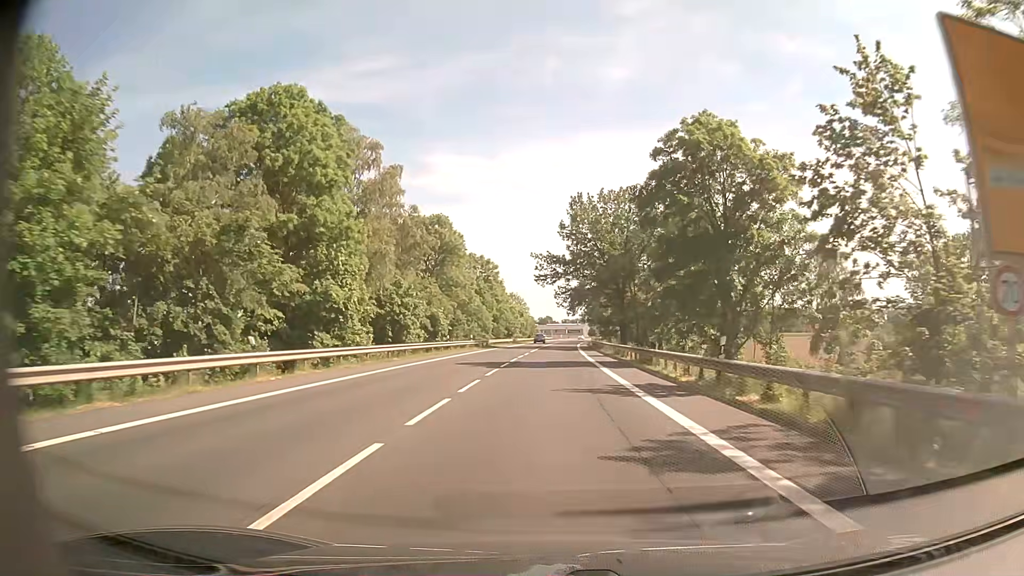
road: primary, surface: asphalt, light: Day
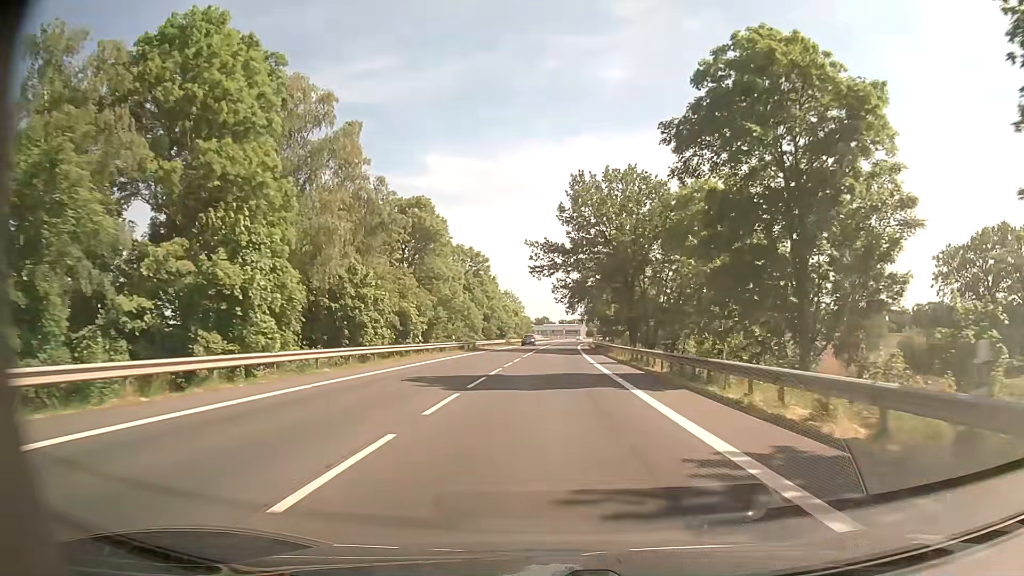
(0.0, +10.8) m; 0°
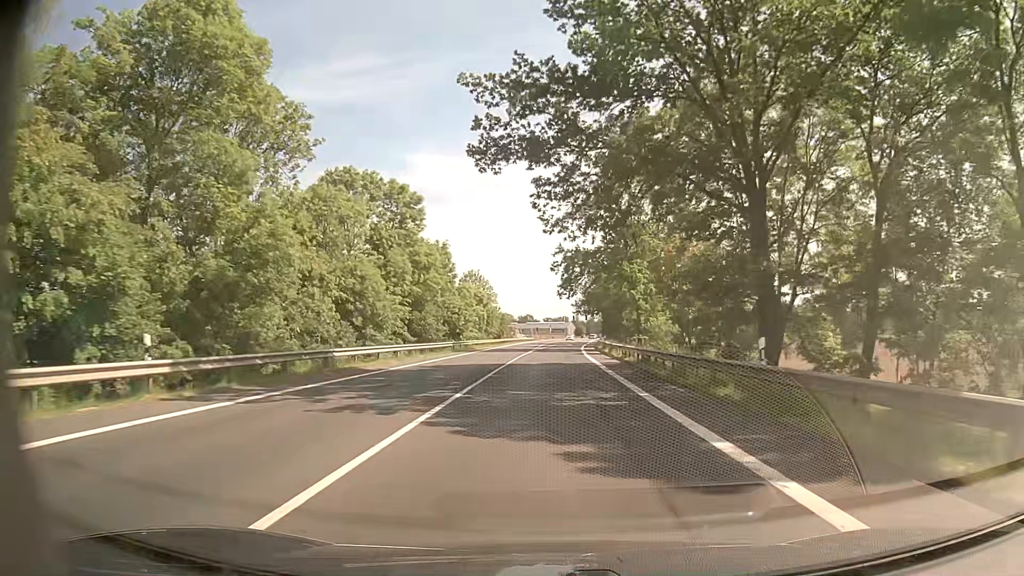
(+0.7, +43.1) m; +2°
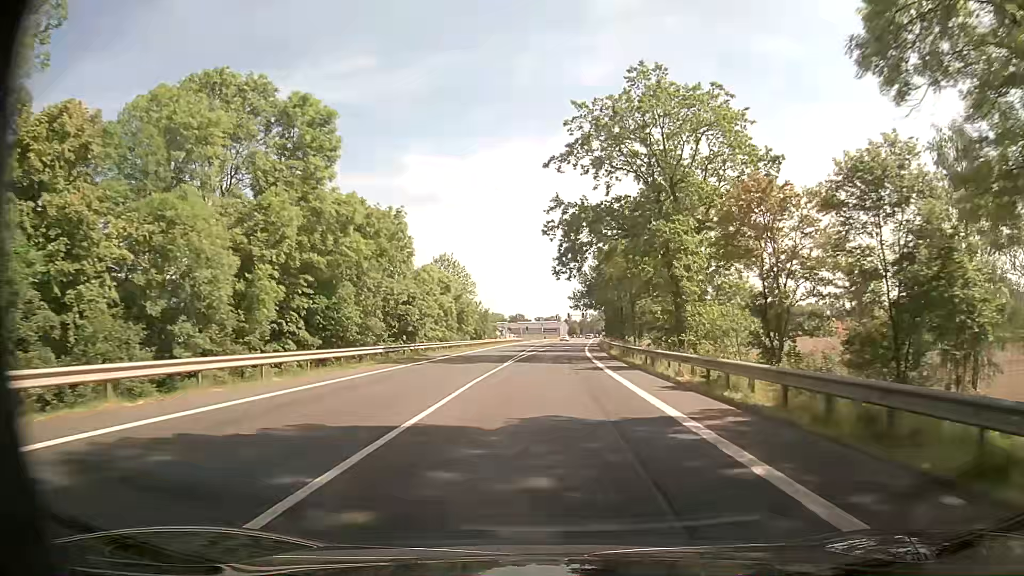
(+0.1, +21.6) m; +1°
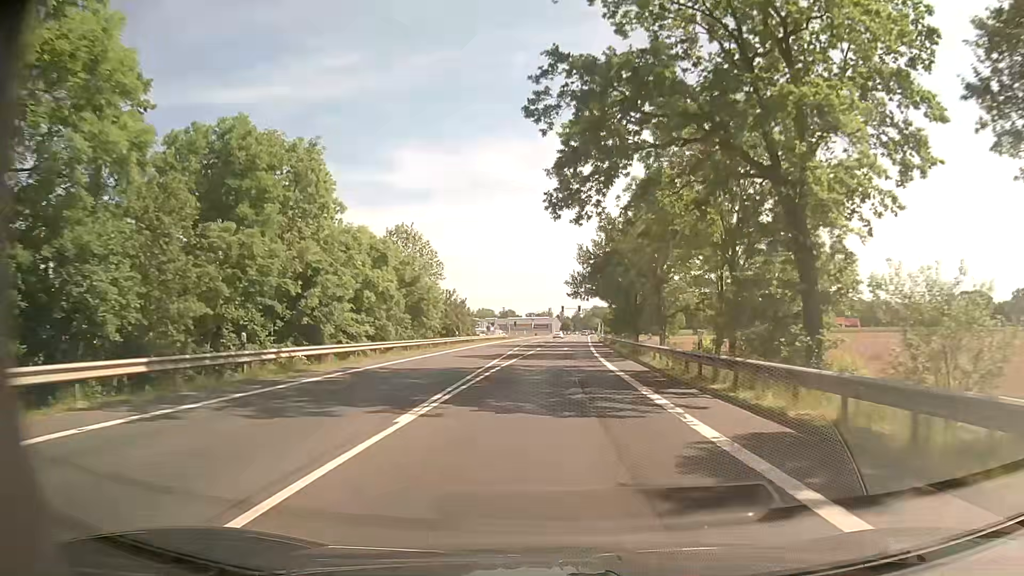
(0.0, +20.6) m; +1°
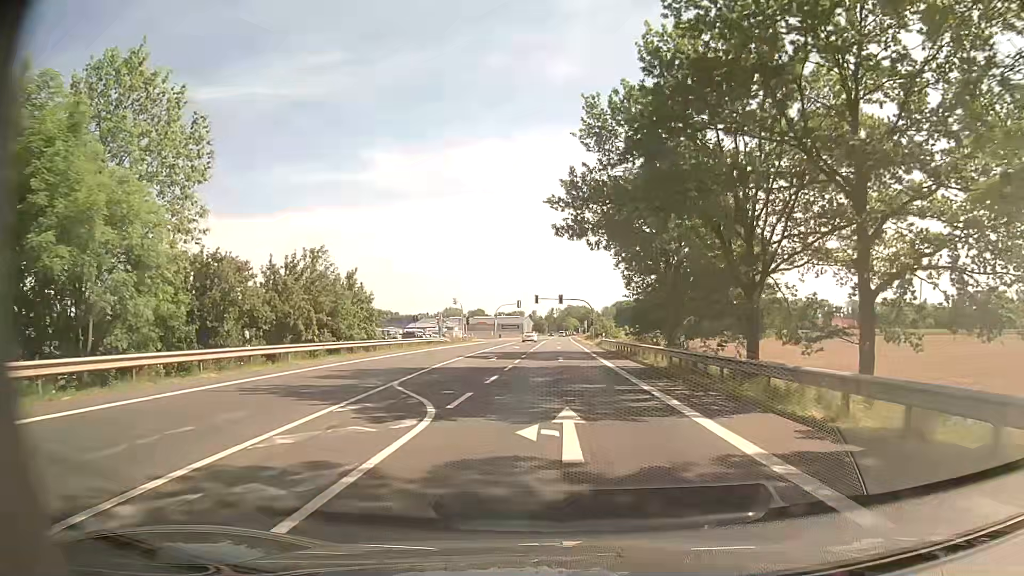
(+0.8, +43.0) m; +2°
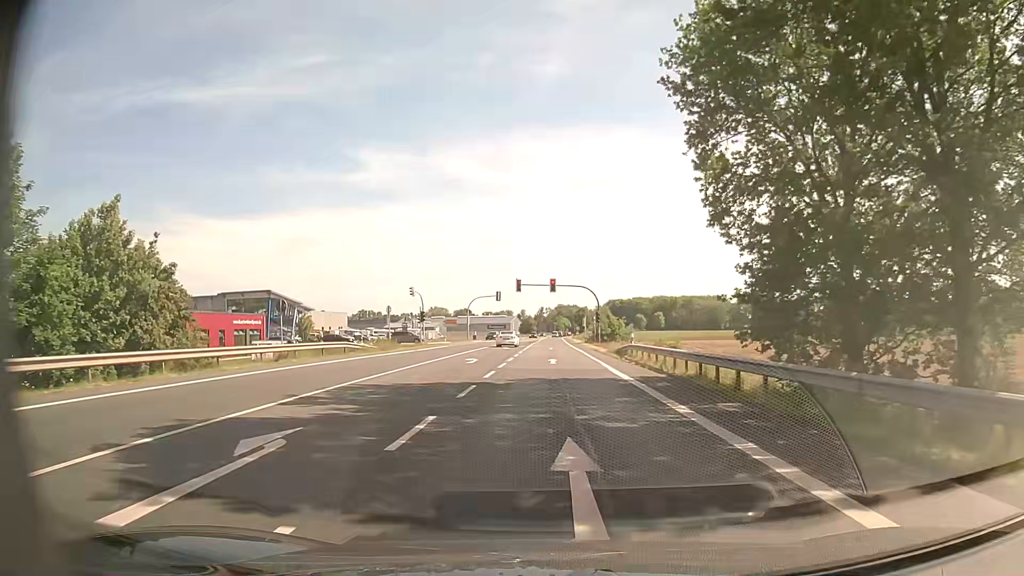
(+0.4, +28.1) m; +1°
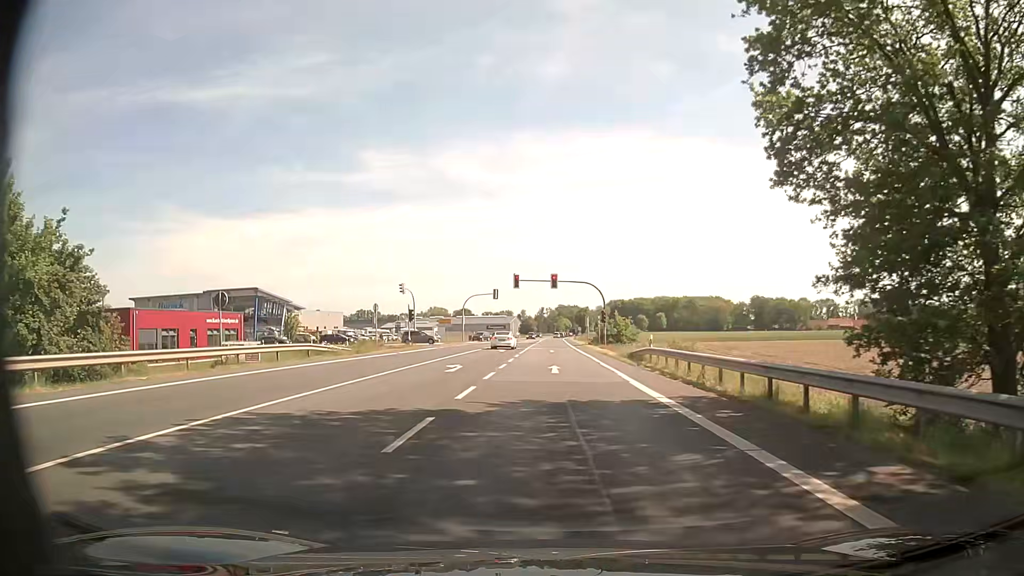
(0.0, +6.2) m; -1°
(0, +10) (0, +20) (0, +30) (0, +40) (0, +50) (+1, +60) (+1, +70) (+1, +80) (+1, +90) (+1, +100) m
